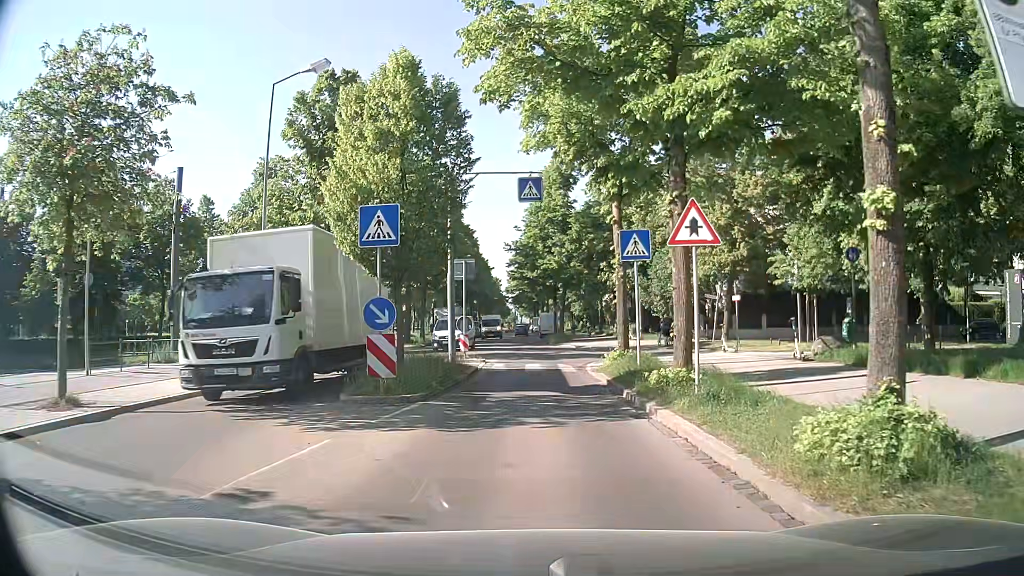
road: residential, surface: asphalt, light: Day
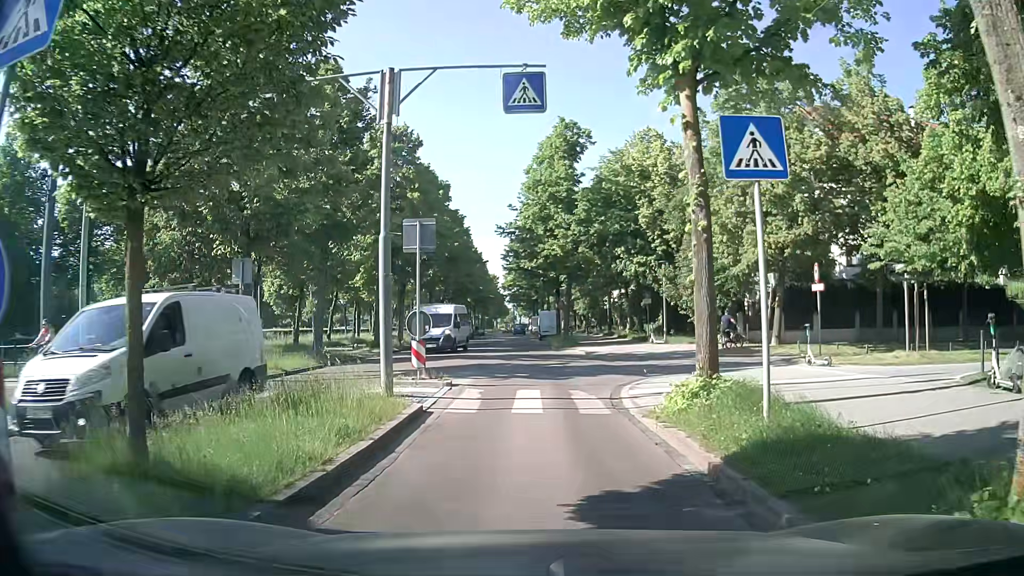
(0.0, +9.2) m; +1°
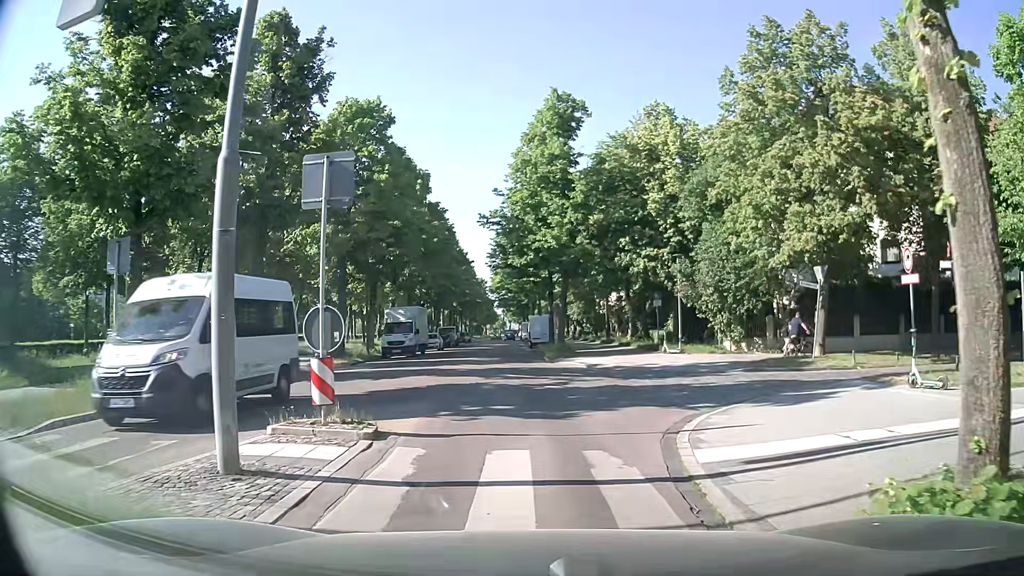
(0.0, +6.5) m; +1°
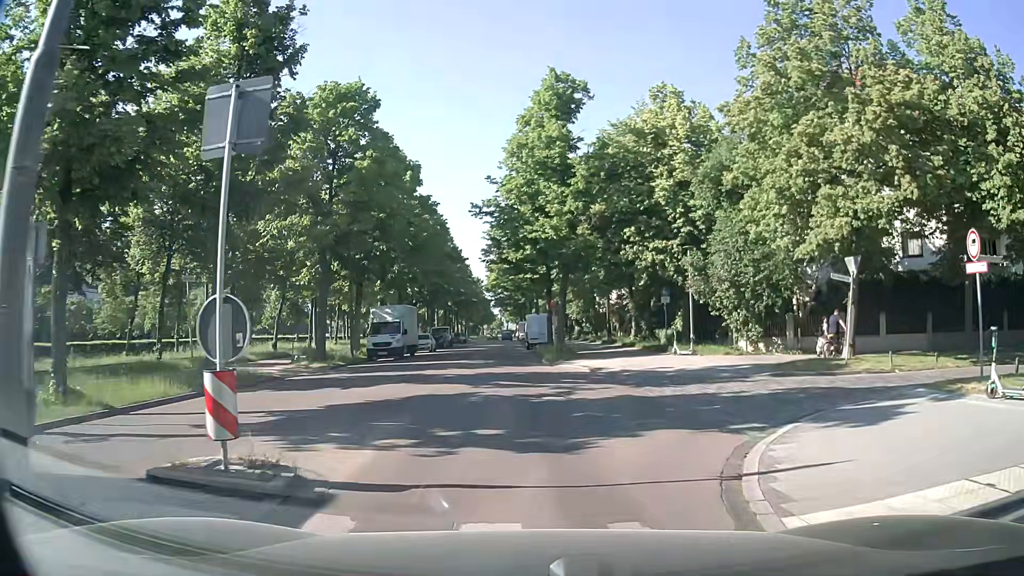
(0.0, +3.1) m; +1°
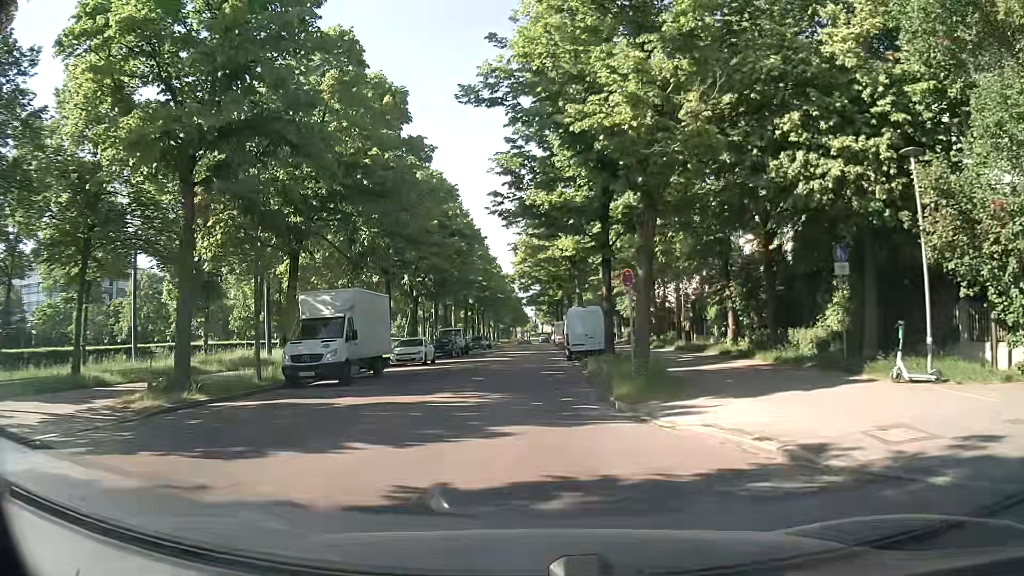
(-0.8, +16.8) m; -5°
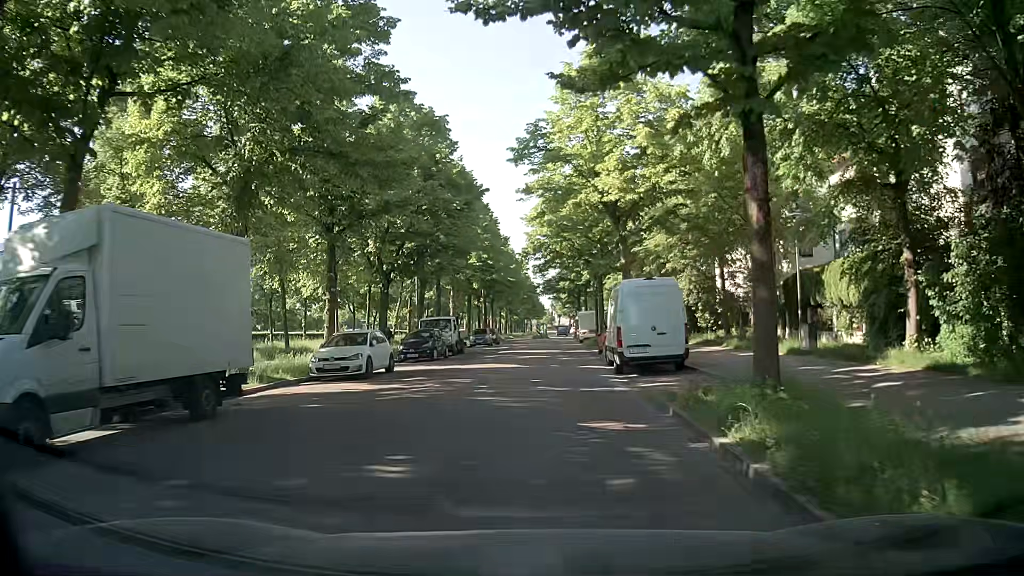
(0.0, +14.6) m; -1°
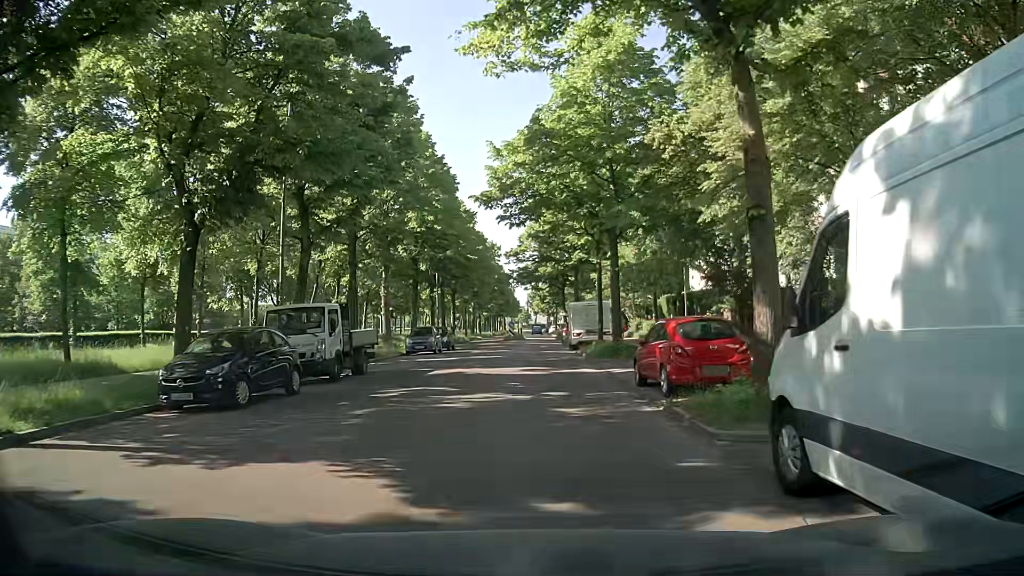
(+0.4, +18.4) m; +4°
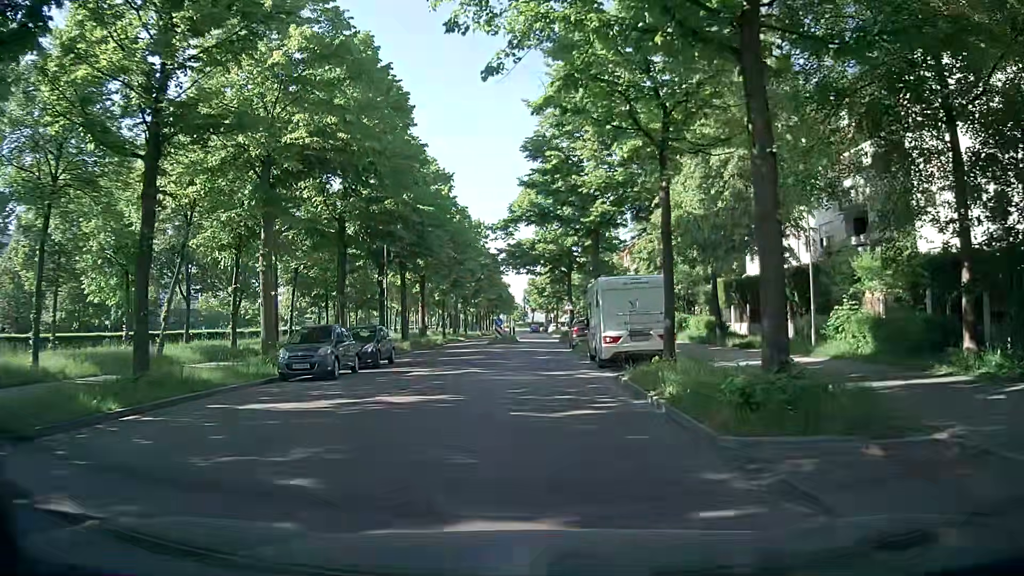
(-0.2, +17.9) m; -1°
(0, +10) (0, +20) (0, +30) (0, +40) (+1, +50) (+1, +60) (0, +70) (0, +80) (0, +90) (0, +100) m
